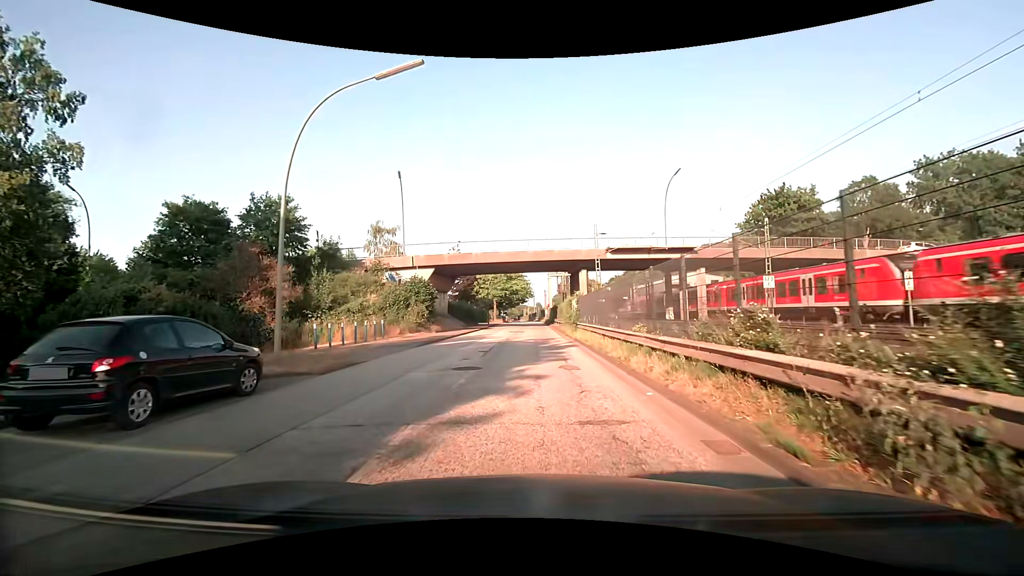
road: unclassified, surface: asphalt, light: Day
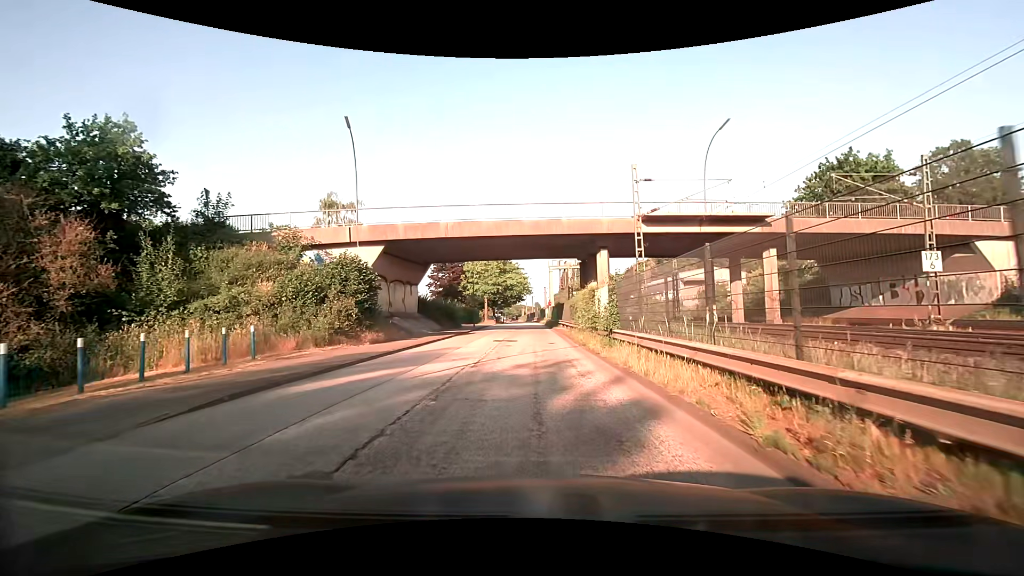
(+0.1, +14.3) m; 0°
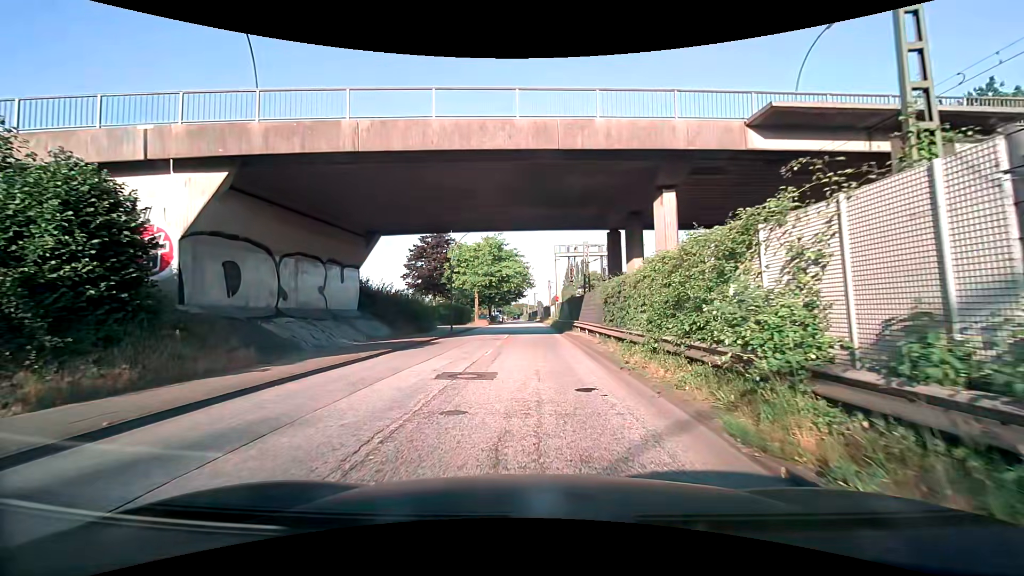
(0.0, +15.3) m; 0°
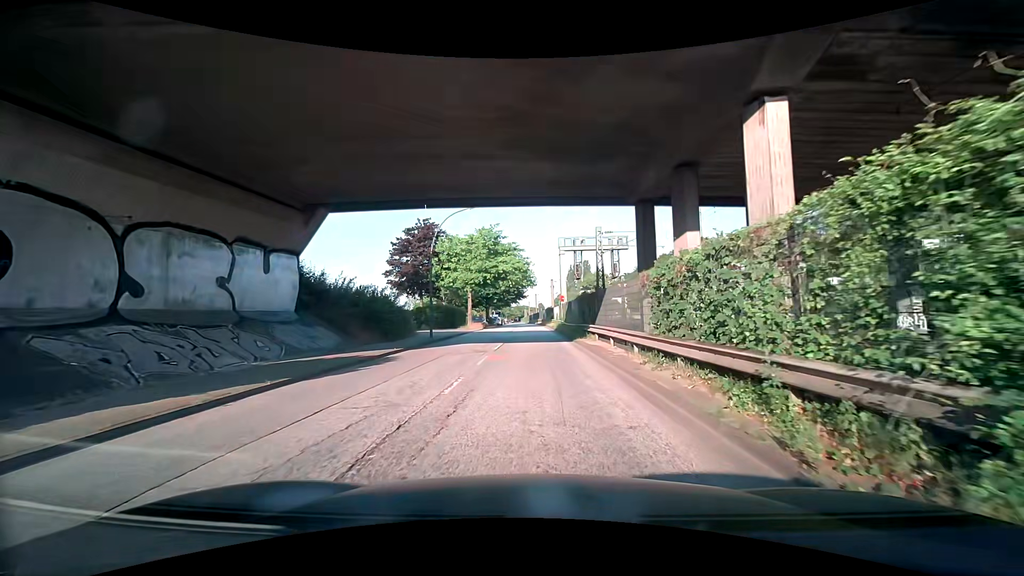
(0.0, +7.6) m; 0°
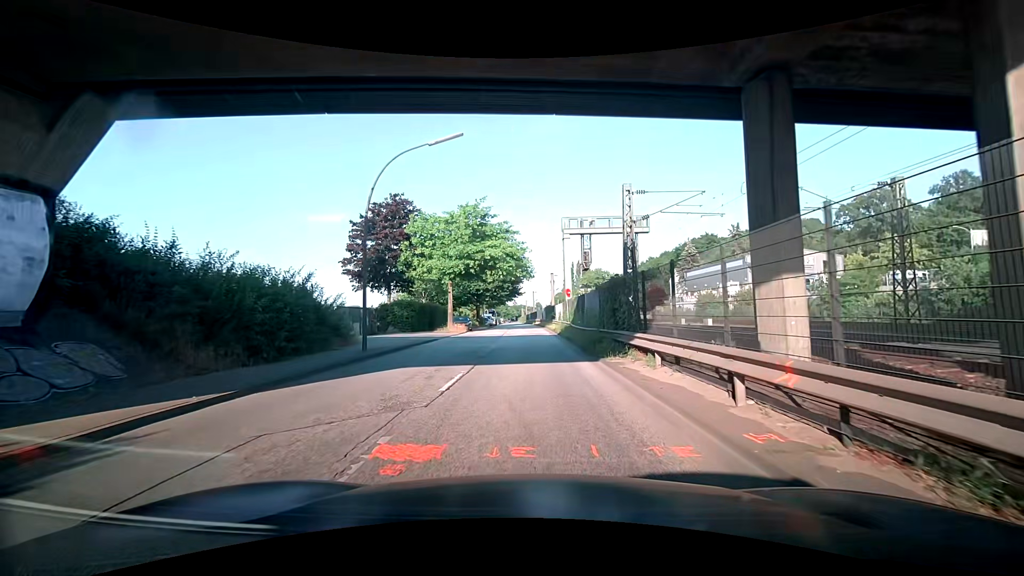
(+0.1, +10.9) m; 0°
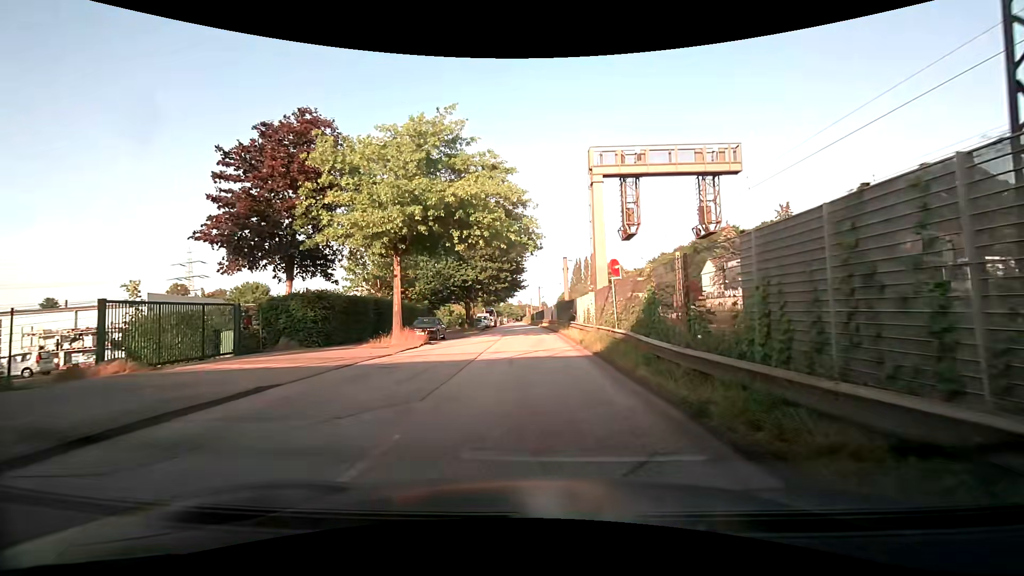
(+0.3, +18.1) m; +1°
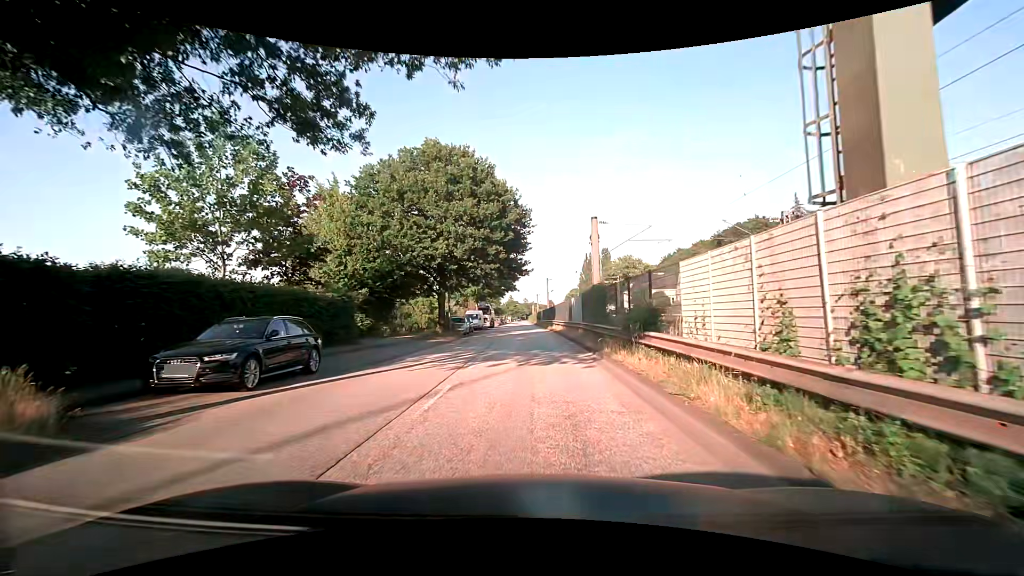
(-0.4, +20.2) m; -1°
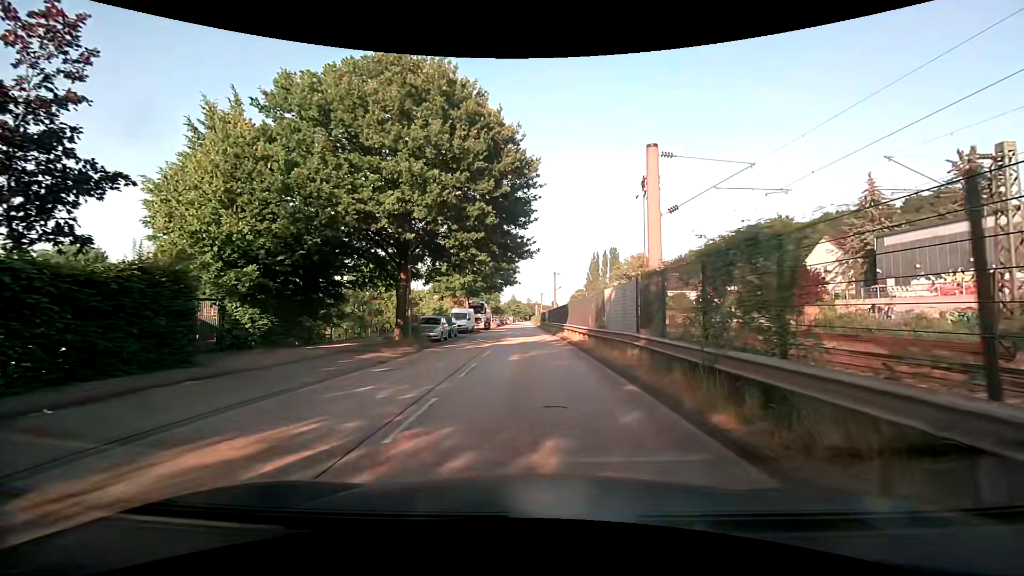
(-0.1, +13.2) m; -1°
(0, +10) (0, +20) (0, +30) (0, +40) (-1, +50) (-1, +60) (-1, +70) (-1, +80) (-1, +90) (-1, +100) m
